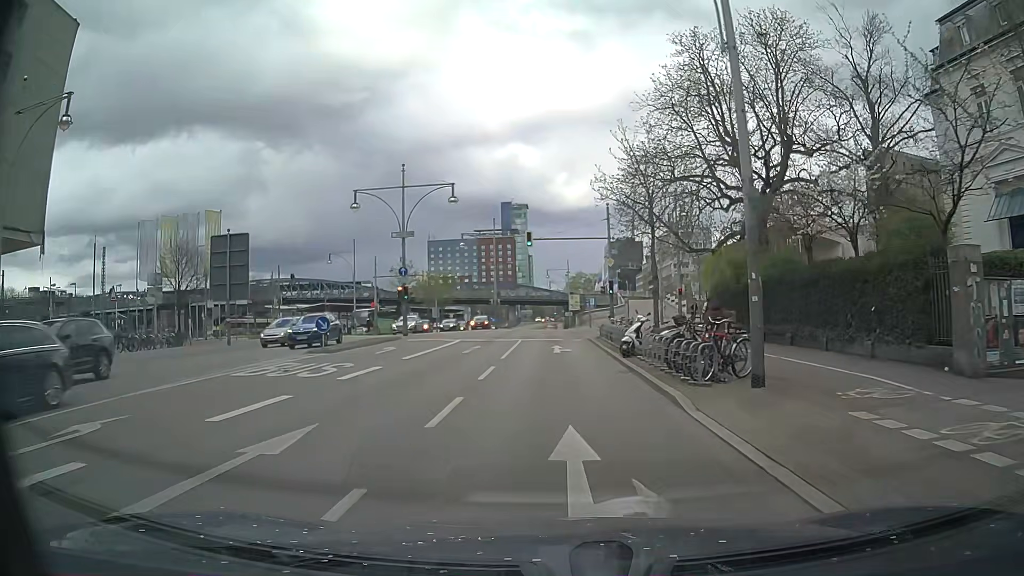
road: primary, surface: asphalt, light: Day
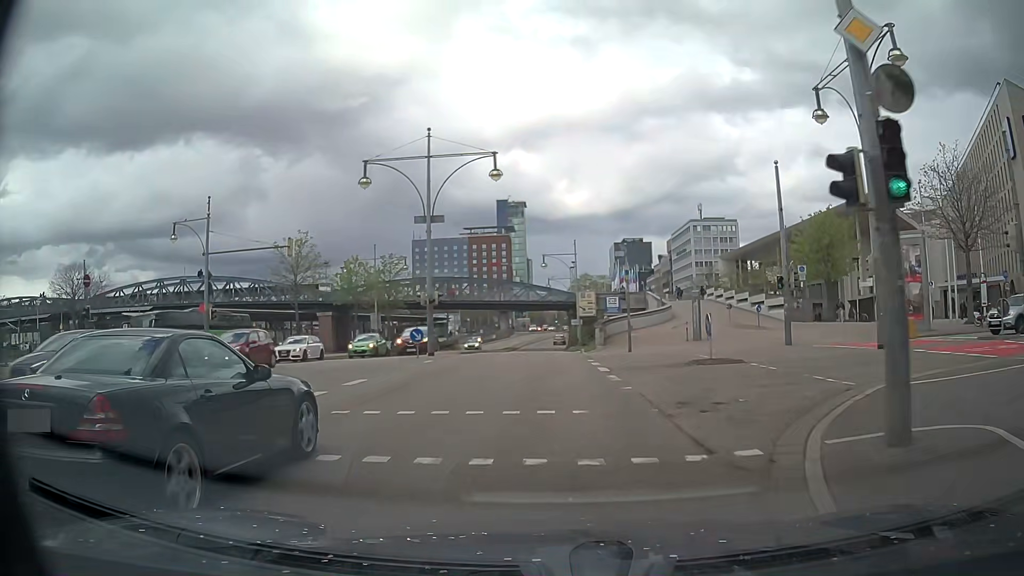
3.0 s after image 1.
(+0.4, +33.4) m; 0°
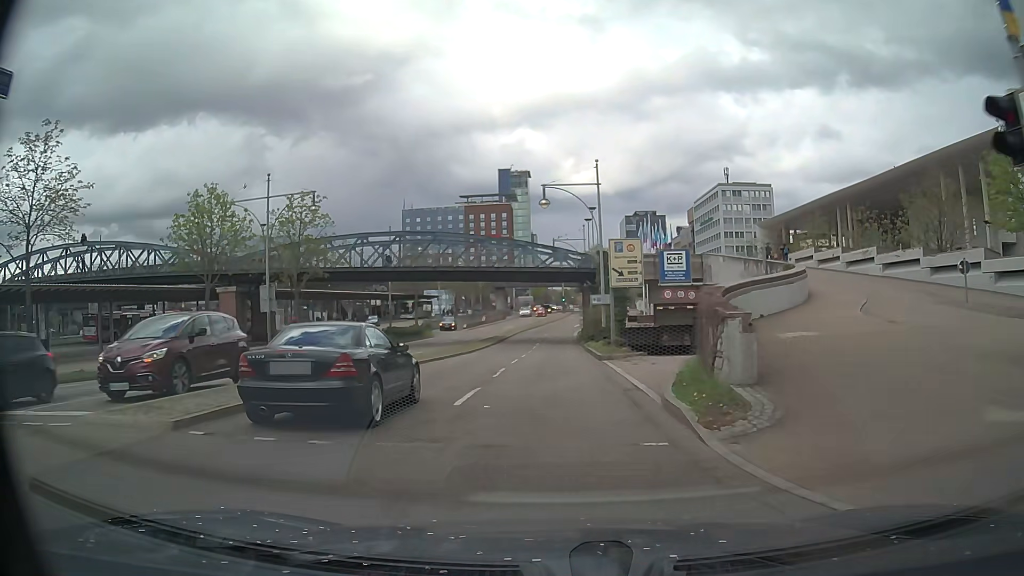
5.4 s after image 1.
(0.0, +26.4) m; 0°
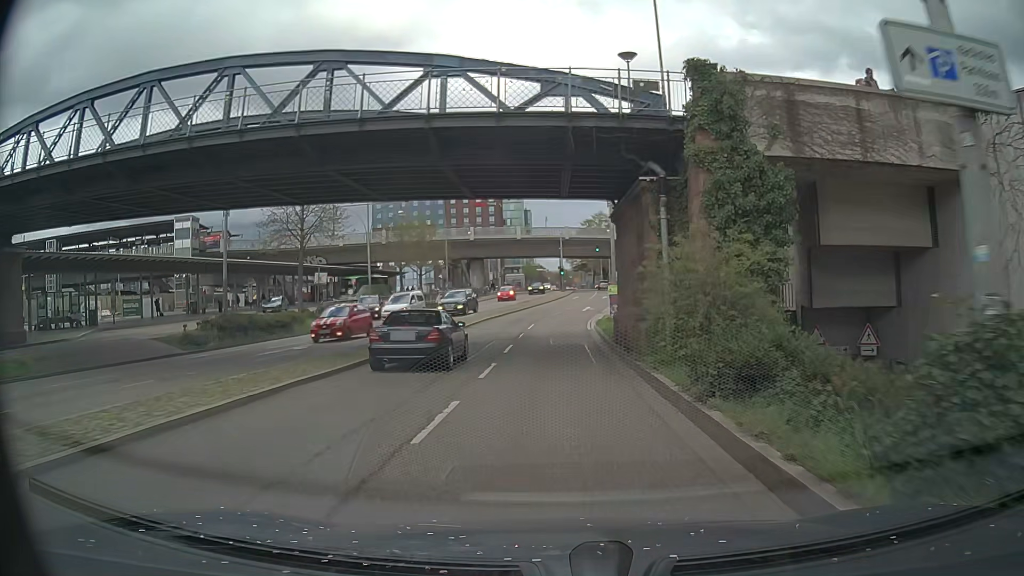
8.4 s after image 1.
(+0.1, +33.8) m; 0°
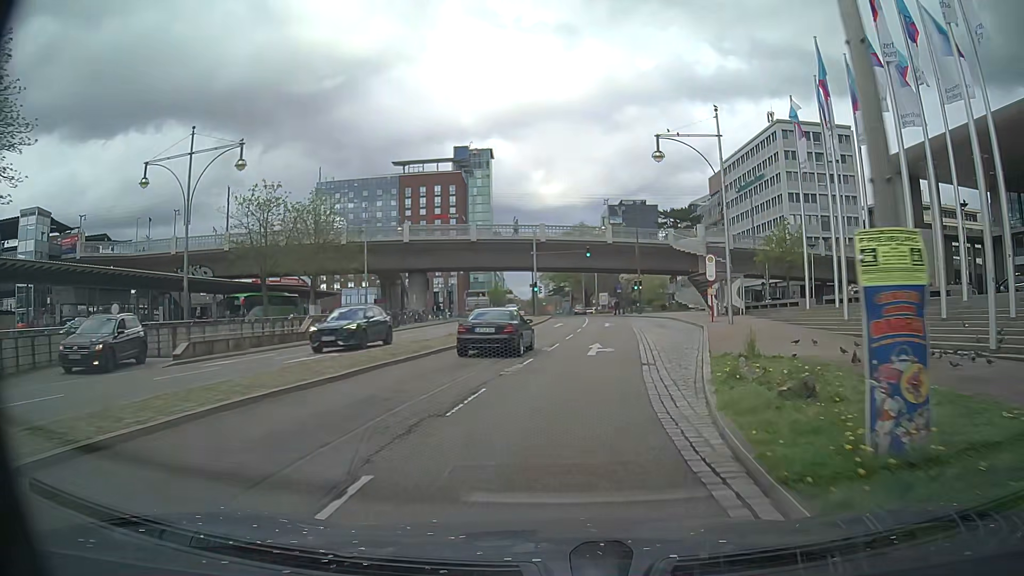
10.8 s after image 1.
(-0.5, +28.3) m; -1°
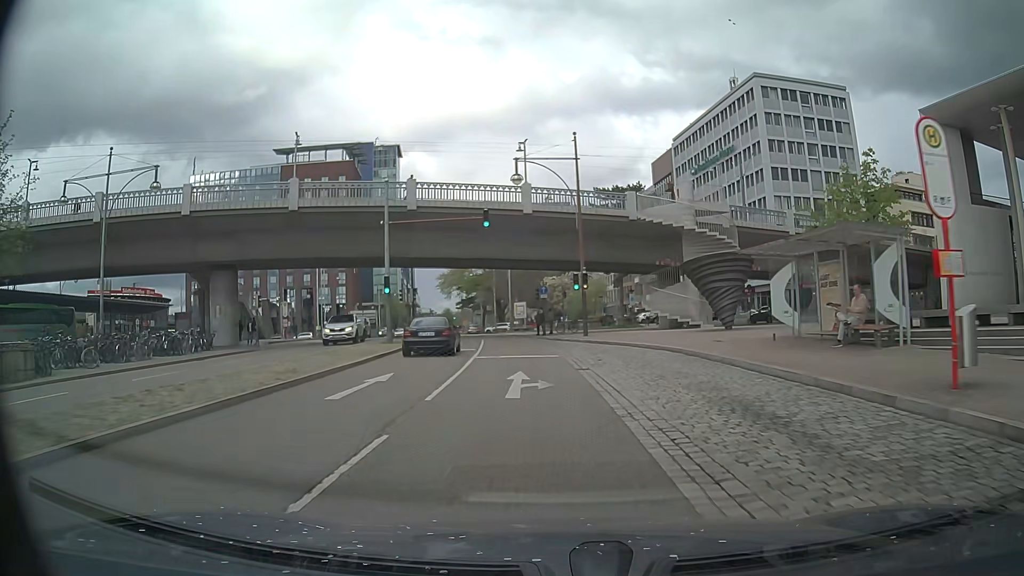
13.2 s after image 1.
(+3.5, +27.7) m; +10°
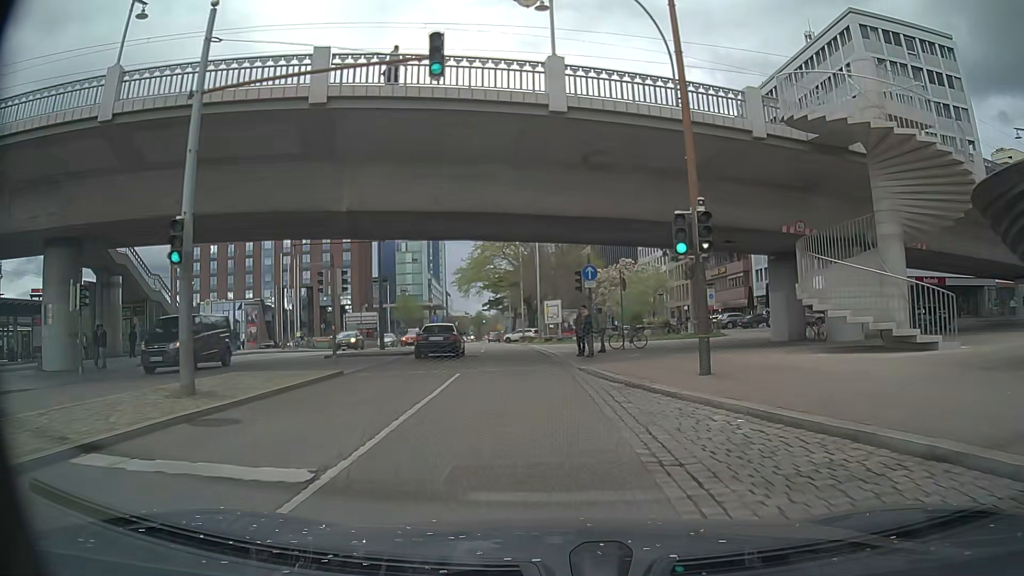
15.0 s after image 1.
(-0.6, +20.2) m; -4°
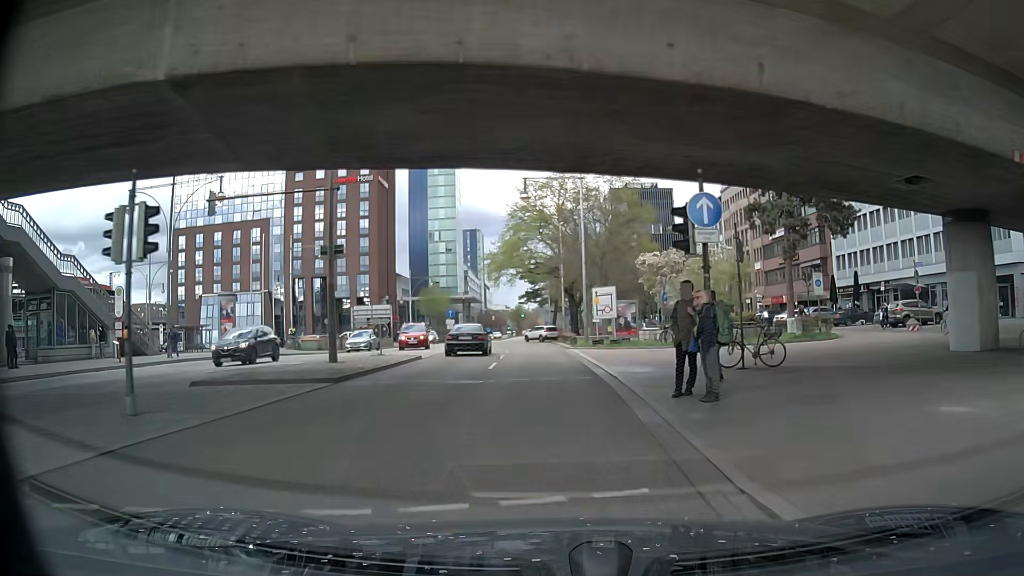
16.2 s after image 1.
(-0.3, +13.4) m; -3°
(0, +10) (0, +20) (0, +30) (-1, +40) (-1, +50) (-2, +60) (-2, +70) (-2, +80) (-3, +90) (-3, +100) m
